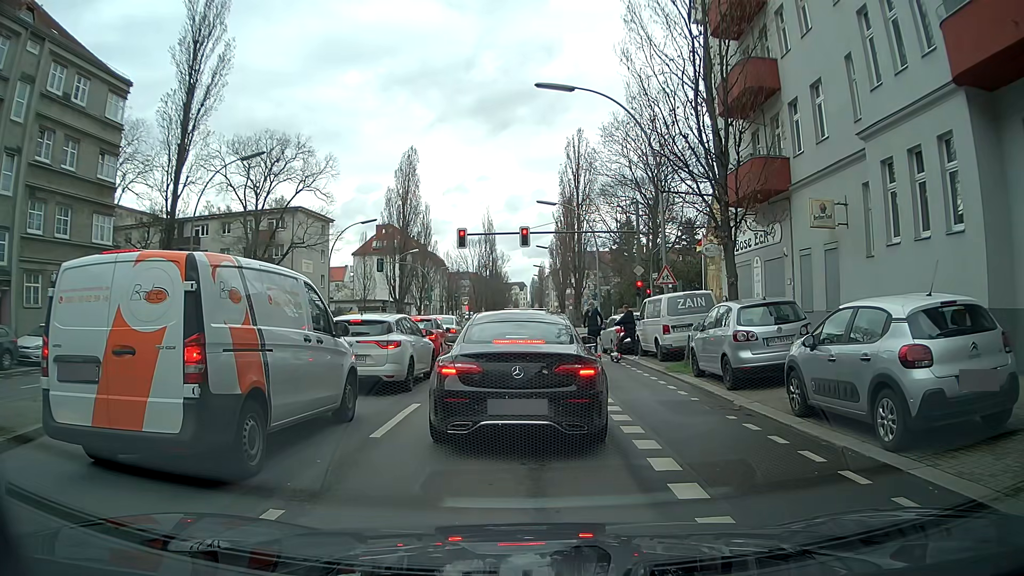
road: secondary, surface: asphalt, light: Day
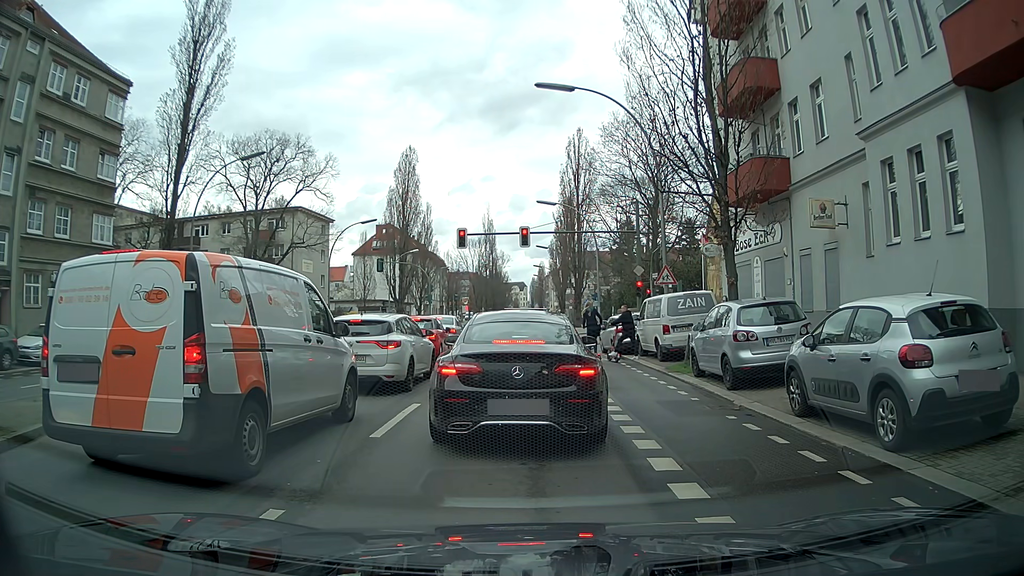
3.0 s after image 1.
(0.0, 0.0) m; 0°
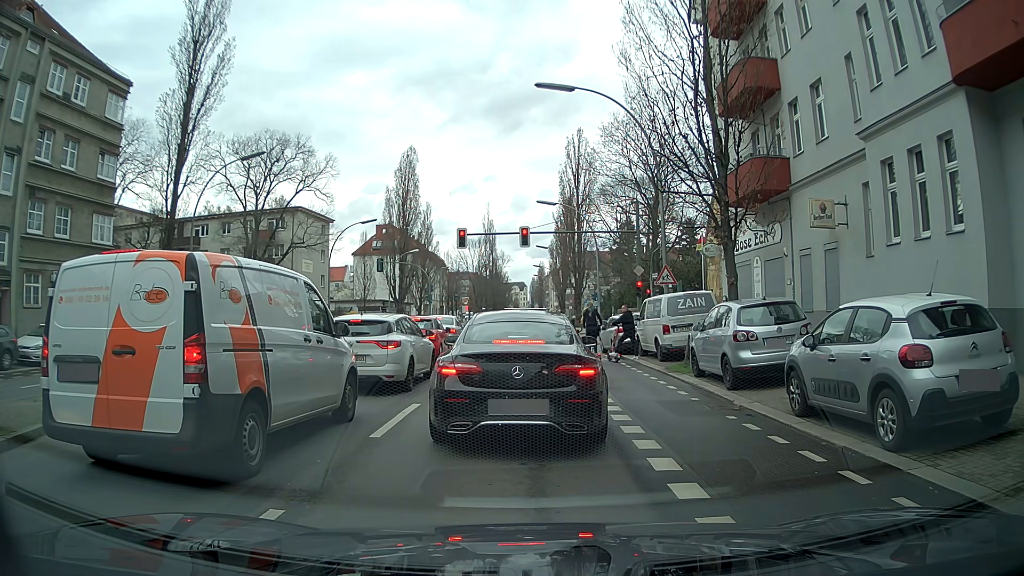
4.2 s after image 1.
(0.0, 0.0) m; 0°
